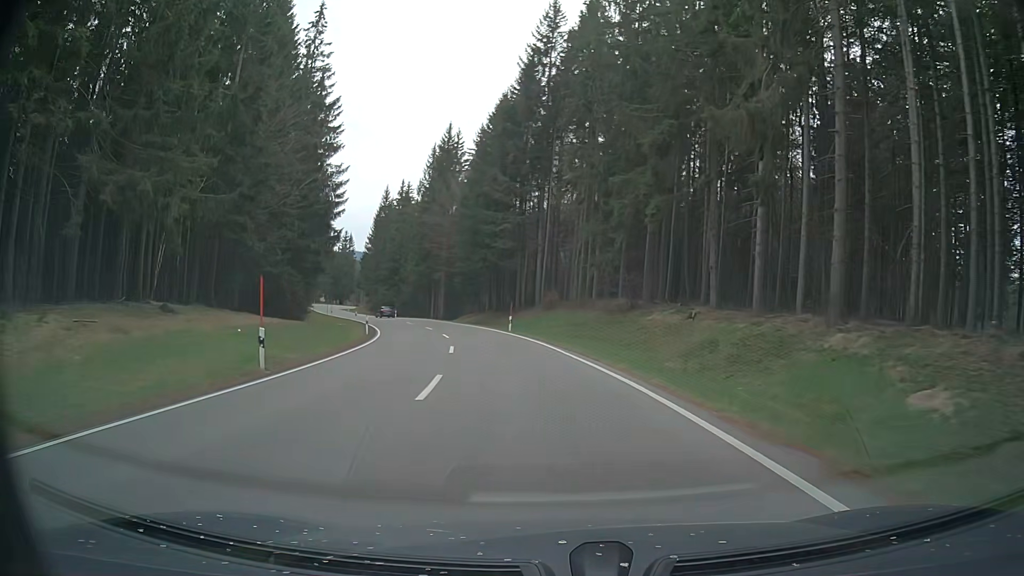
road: primary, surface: asphalt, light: Day
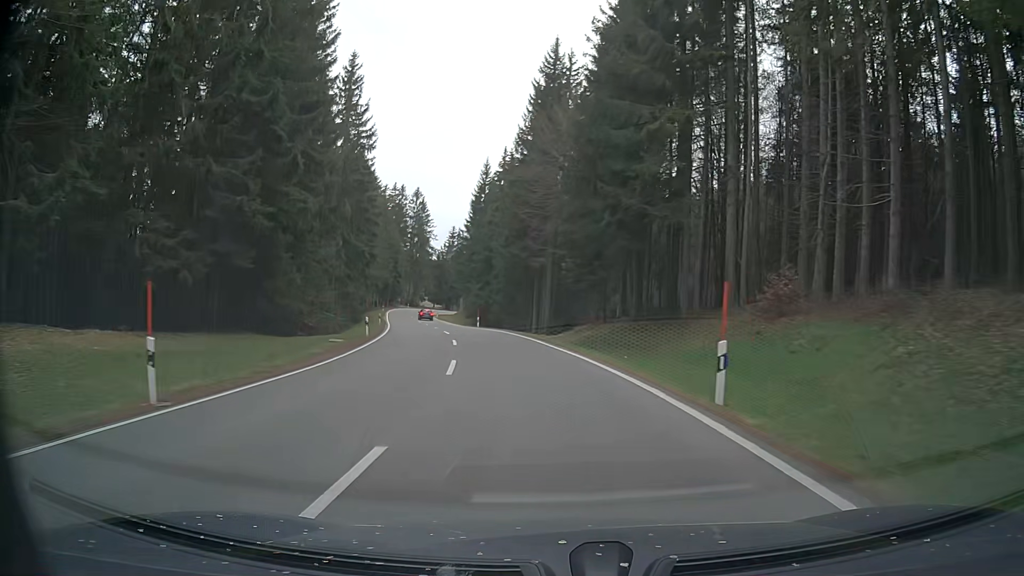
(-3.2, +31.8) m; -12°
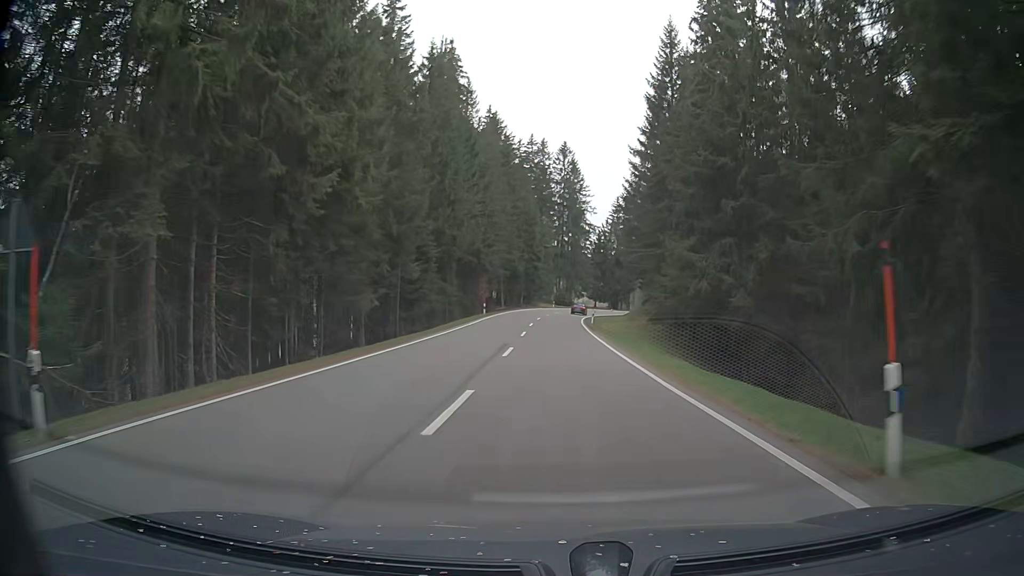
(-7.9, +55.0) m; -15°
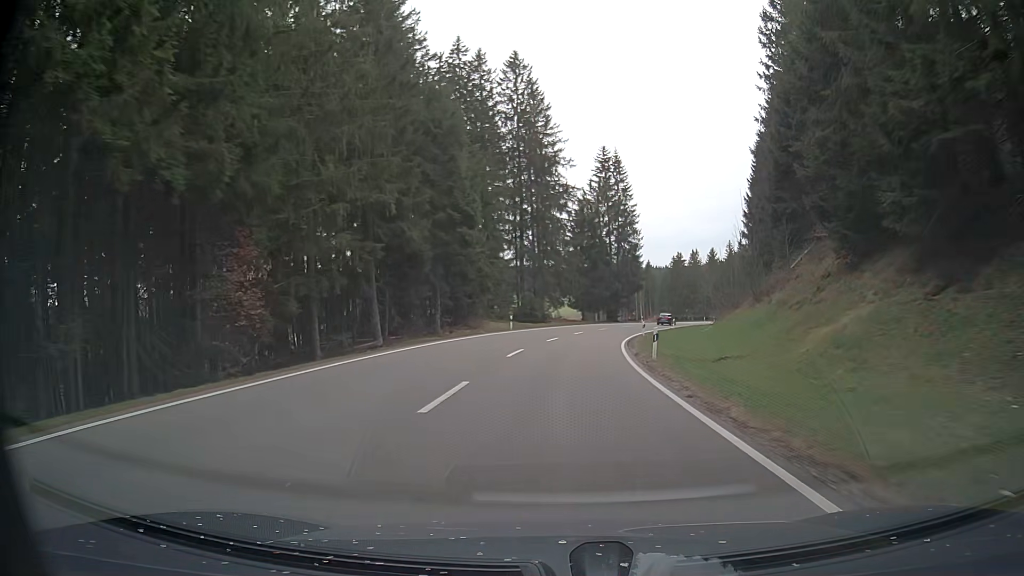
(+0.7, +59.0) m; +2°
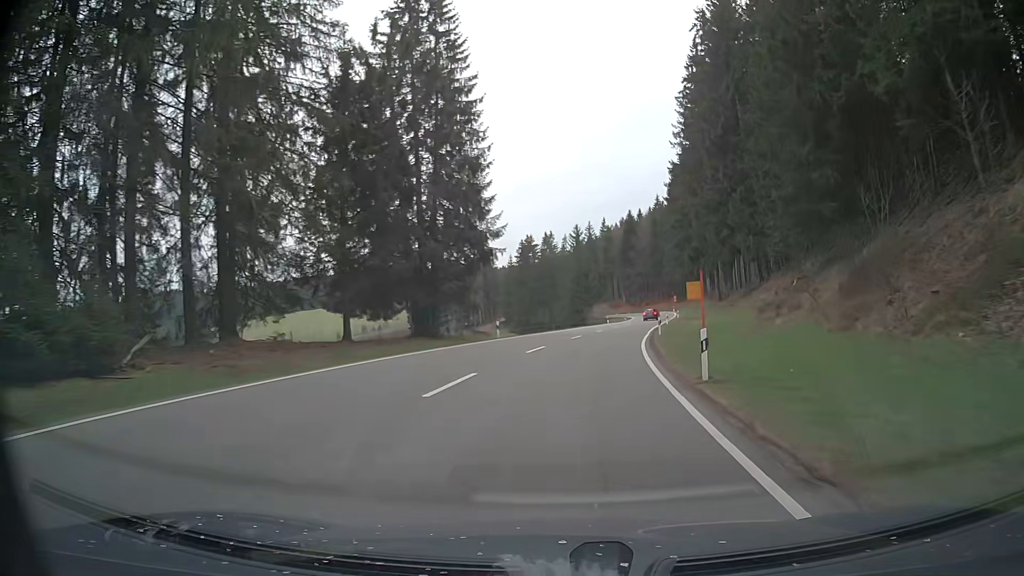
(+6.8, +57.7) m; +14°
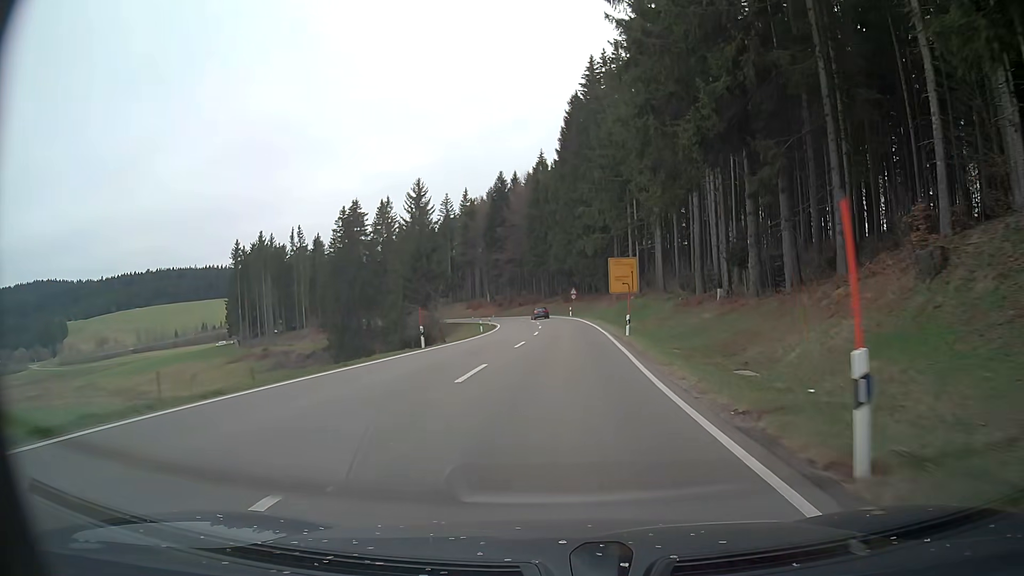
(+7.2, +56.9) m; +11°
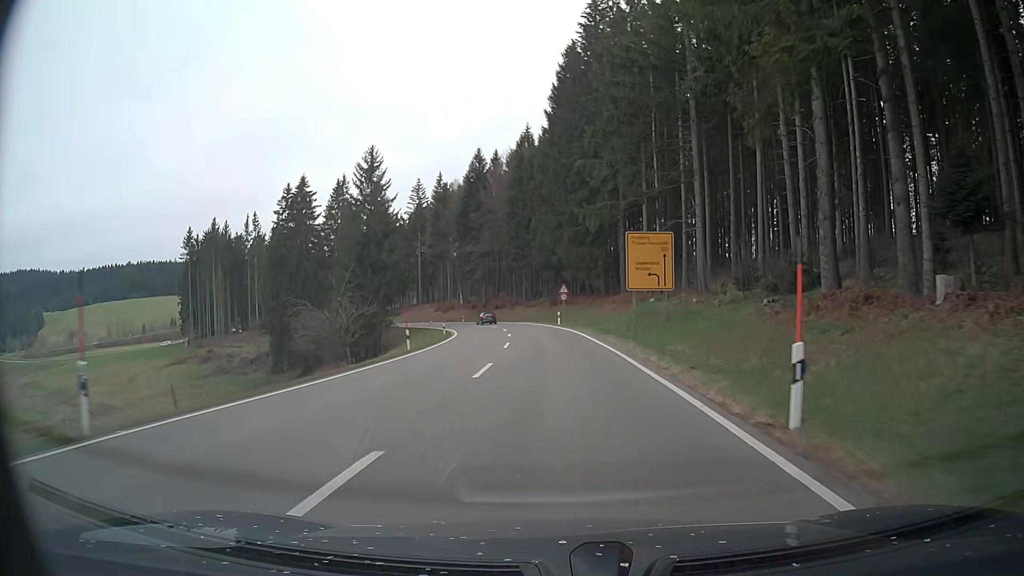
(+0.4, +22.3) m; +1°
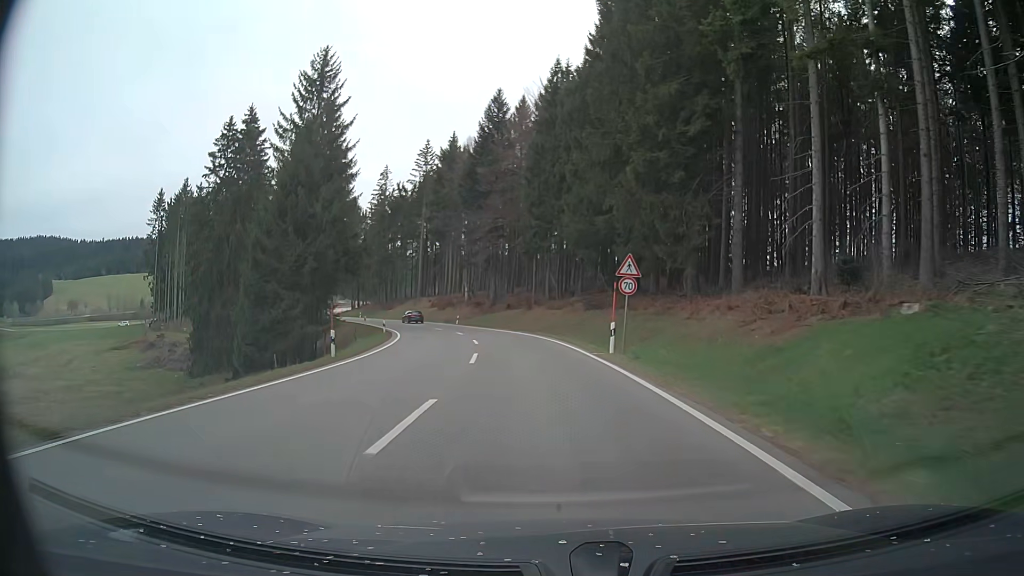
(-0.3, +32.0) m; -3°
(0, +10) (-1, +20) (-2, +30) (-3, +40) (-5, +50) (-8, +59) (-11, +69) (-15, +78) (-20, +87) (-24, +96) m
